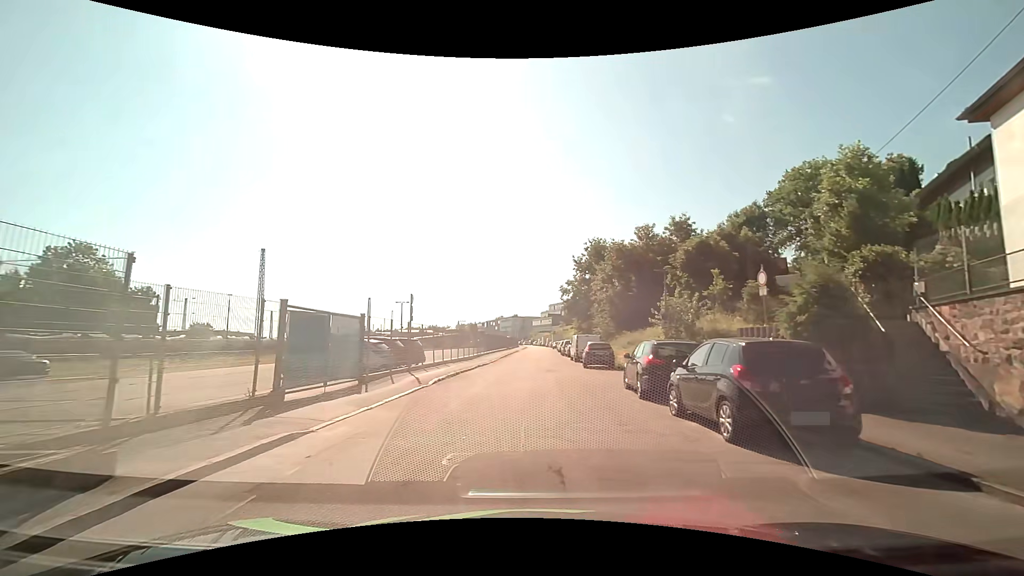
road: tertiary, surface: asphalt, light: Day
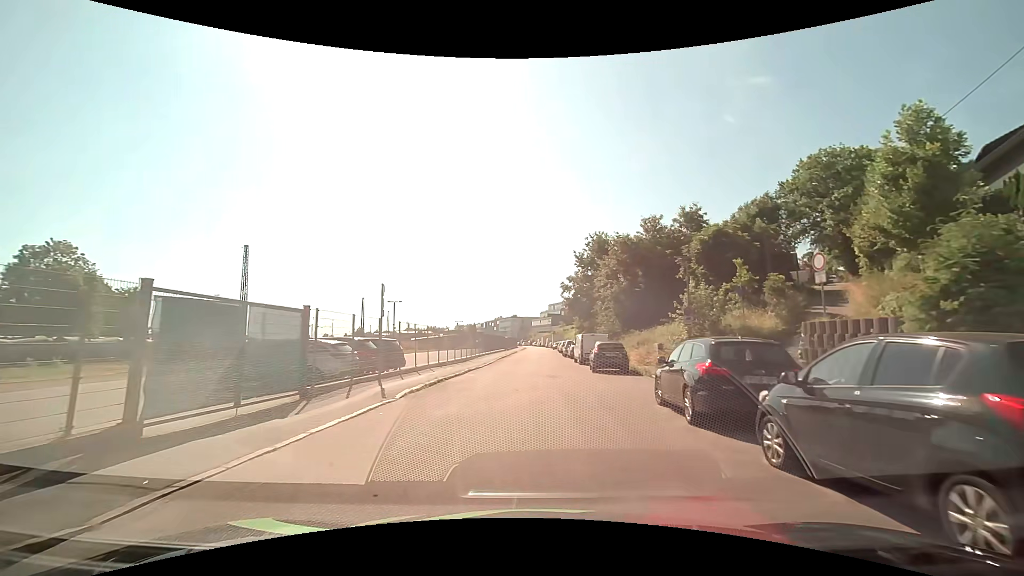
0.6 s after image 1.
(0.0, +4.0) m; 0°
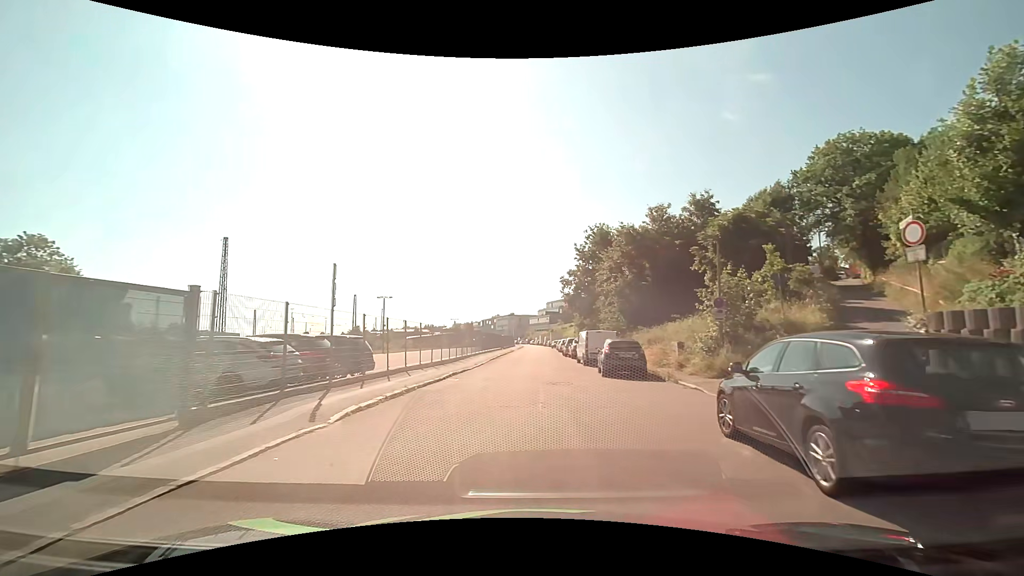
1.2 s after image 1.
(0.0, +4.0) m; +1°
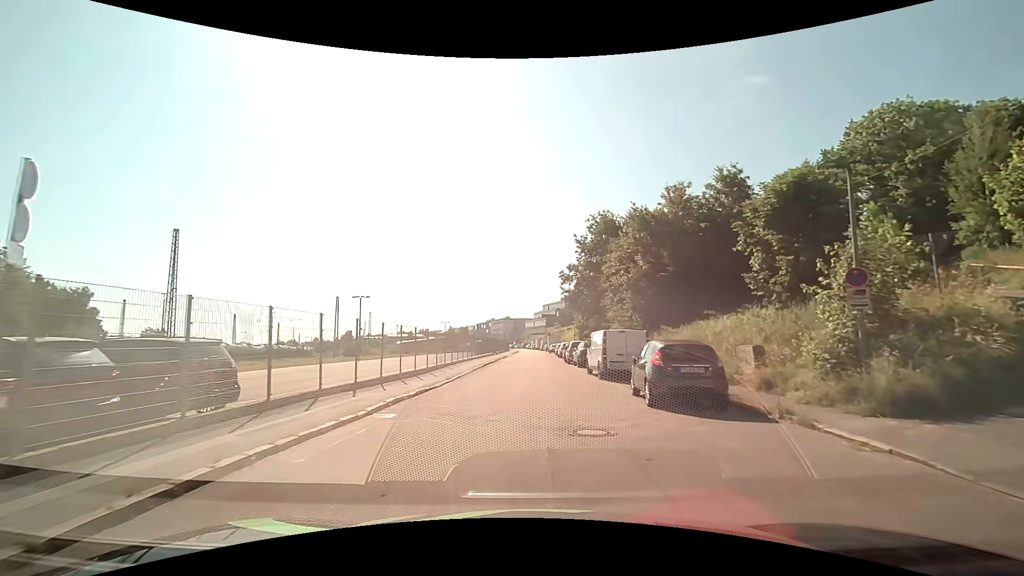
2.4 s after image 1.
(-0.1, +8.2) m; -1°
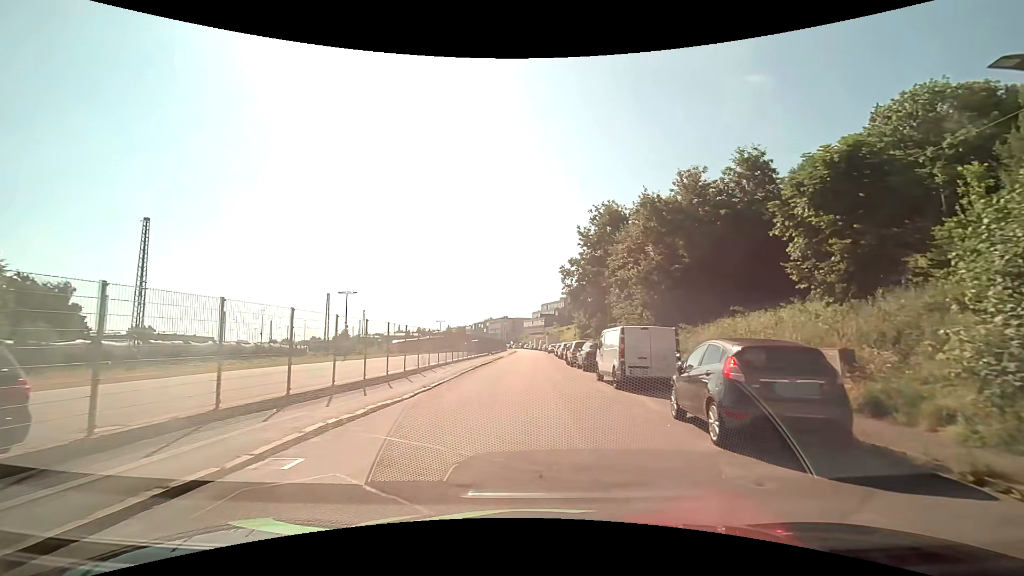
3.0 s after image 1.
(0.0, +4.2) m; 0°
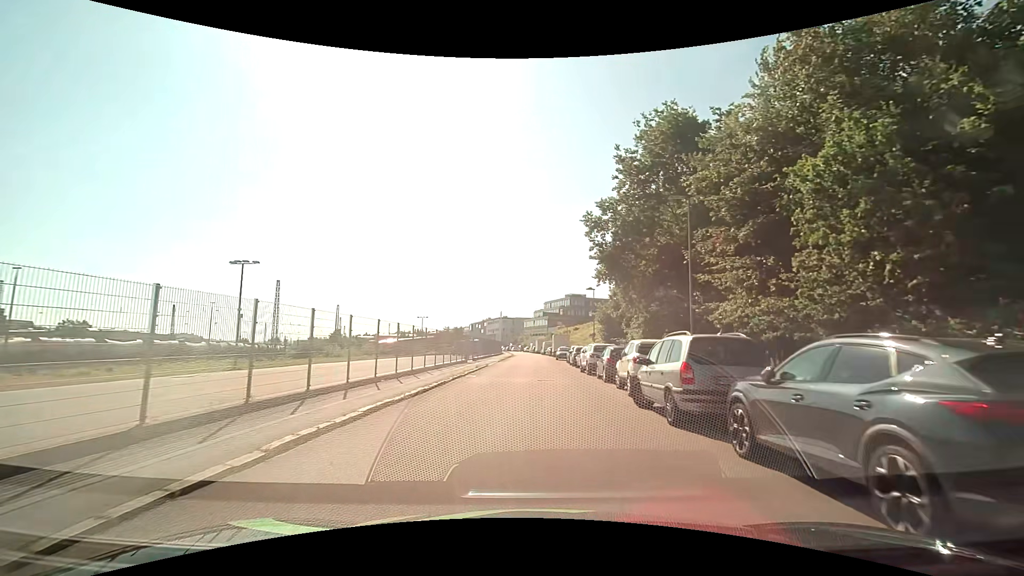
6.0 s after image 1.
(+0.1, +22.3) m; +1°
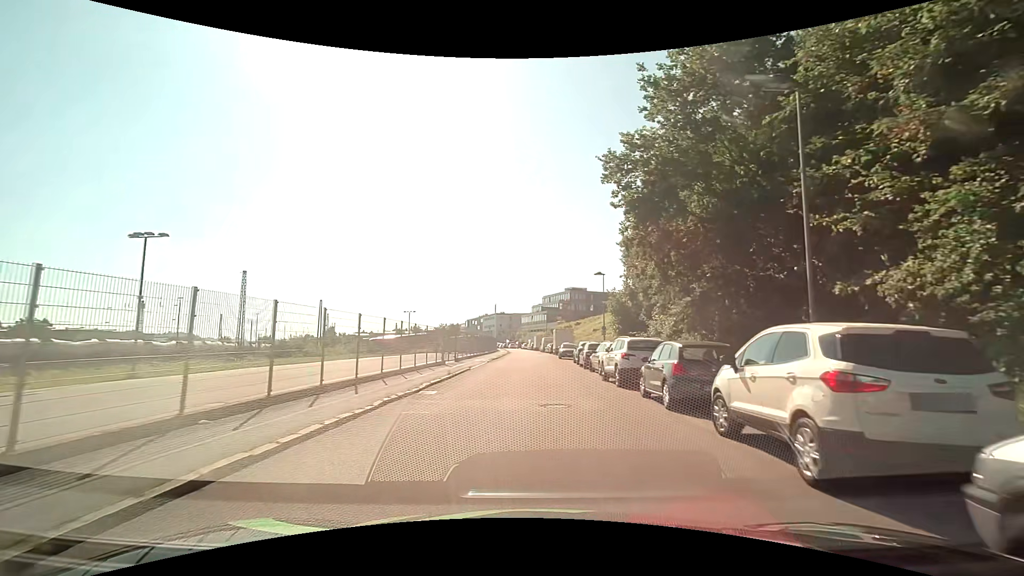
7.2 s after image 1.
(0.0, +9.4) m; 0°
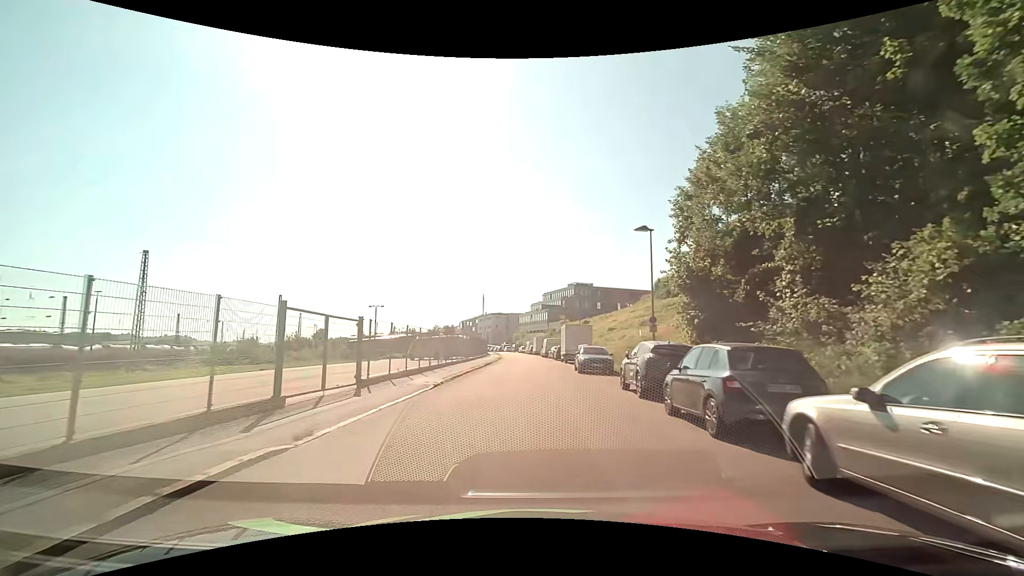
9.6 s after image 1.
(+0.1, +19.6) m; 0°
(0, +10) (0, +20) (0, +30) (0, +40) (0, +50) (0, +60) (-1, +70) (-2, +80) (-2, +90) (-3, +100) m
